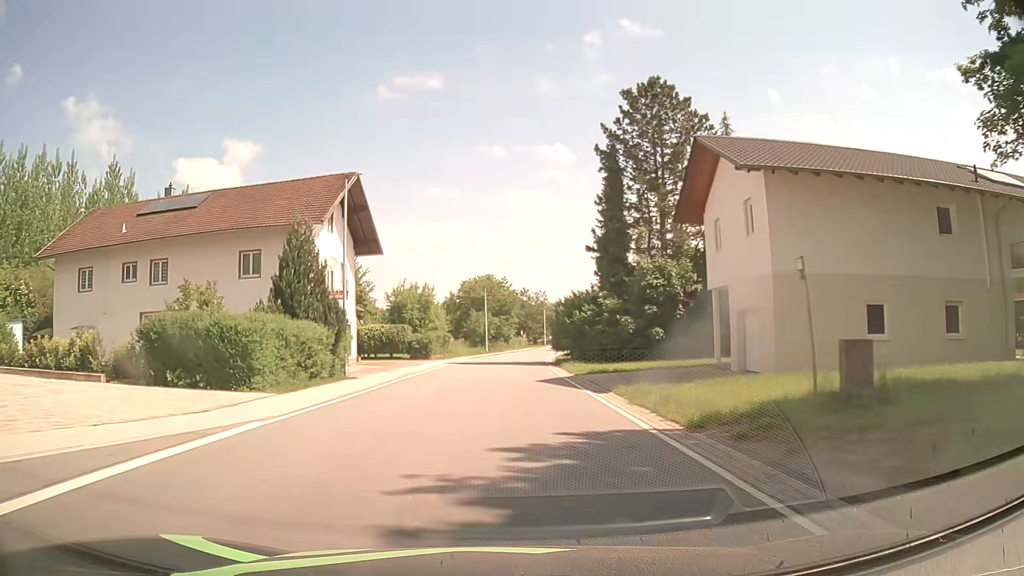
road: secondary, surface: asphalt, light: Day
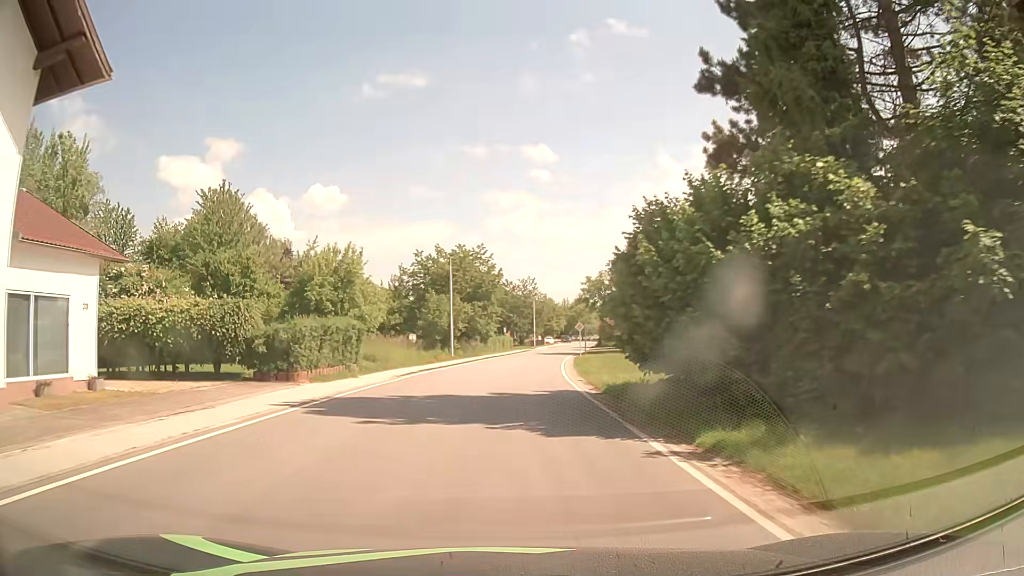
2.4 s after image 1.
(+0.2, +30.5) m; +2°
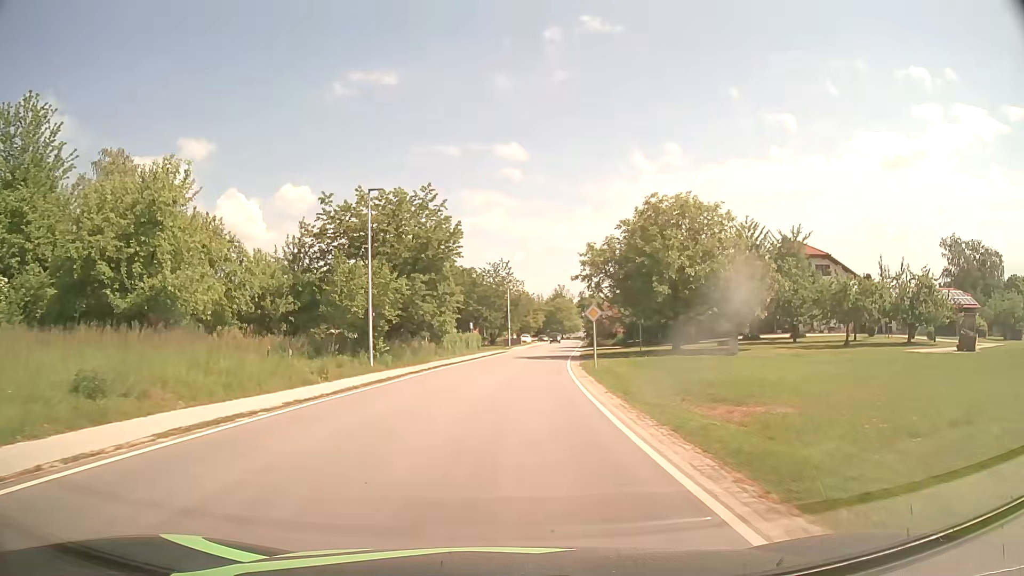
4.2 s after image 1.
(+0.4, +22.9) m; +2°
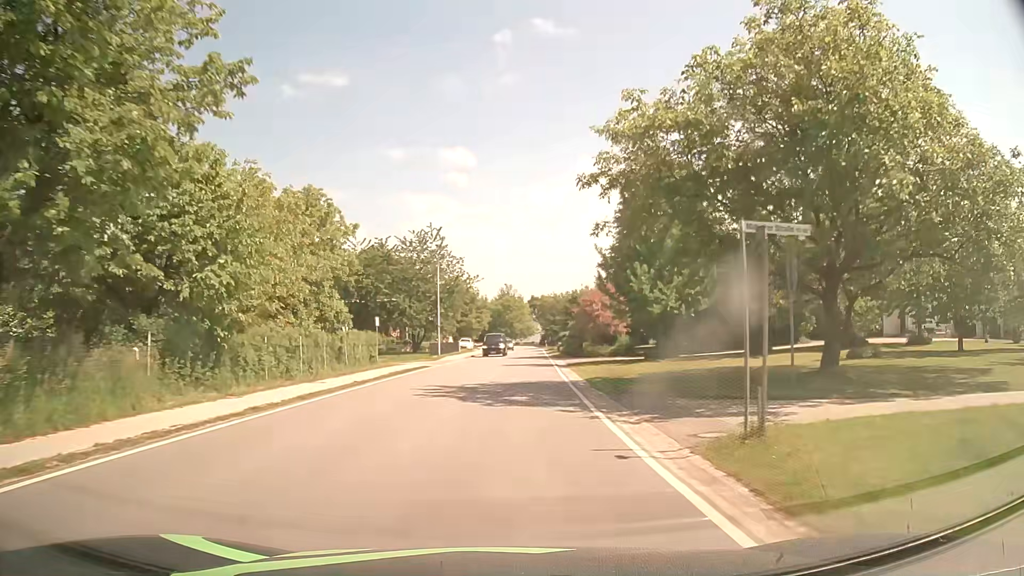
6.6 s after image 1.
(+1.2, +30.4) m; +5°
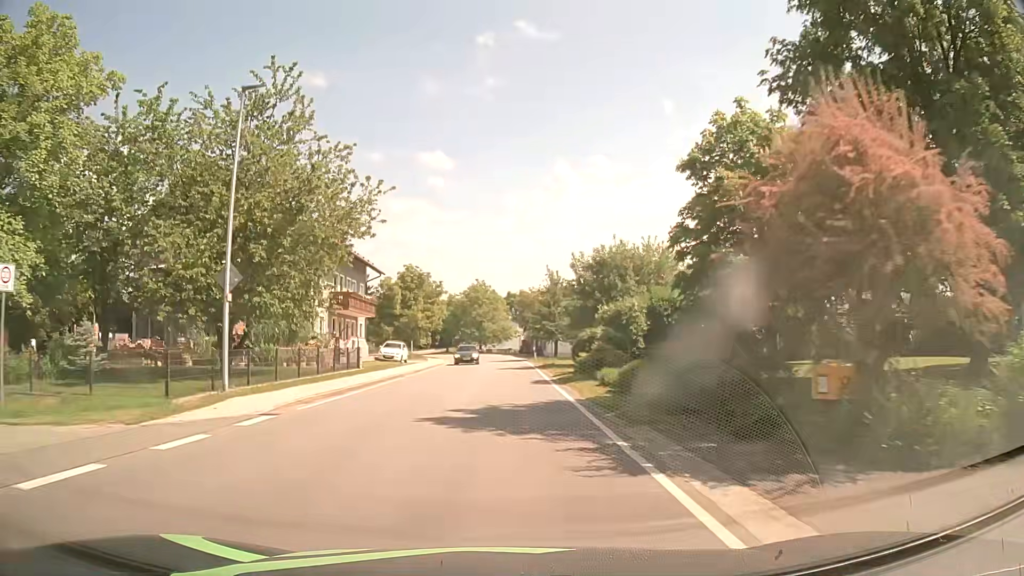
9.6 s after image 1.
(+1.1, +37.8) m; +2°
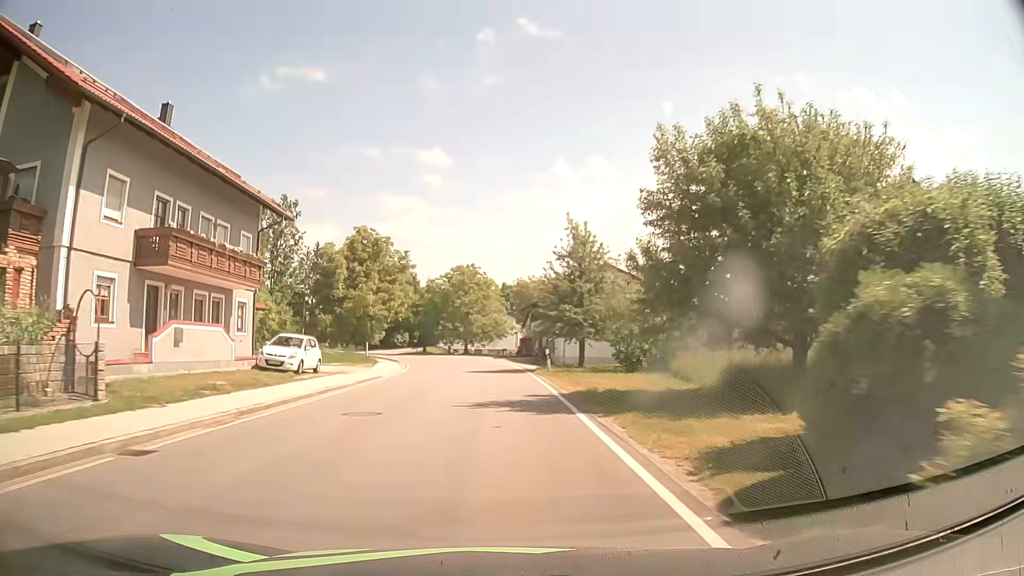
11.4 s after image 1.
(+0.2, +22.8) m; +1°
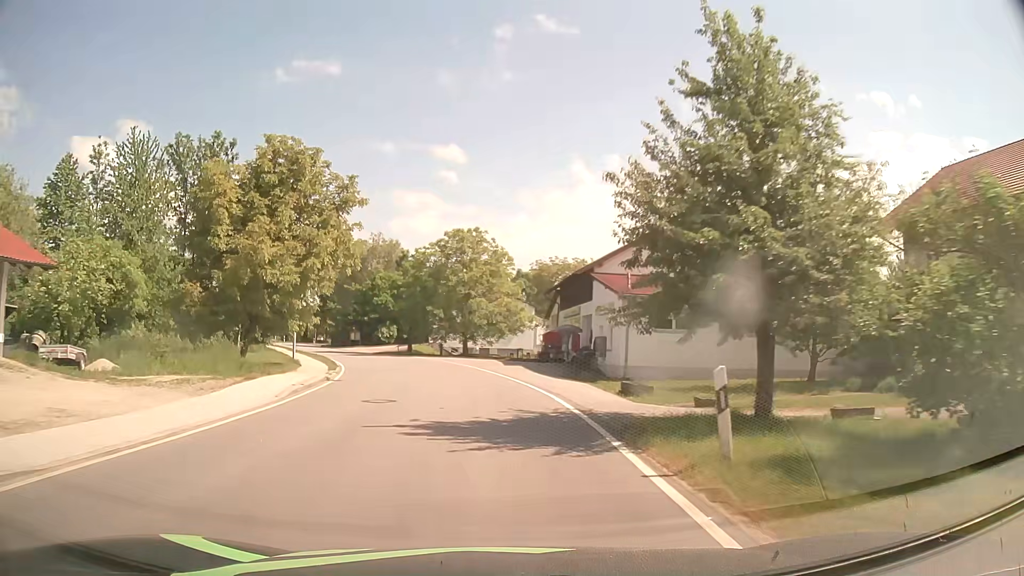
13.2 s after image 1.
(-0.2, +22.8) m; -1°
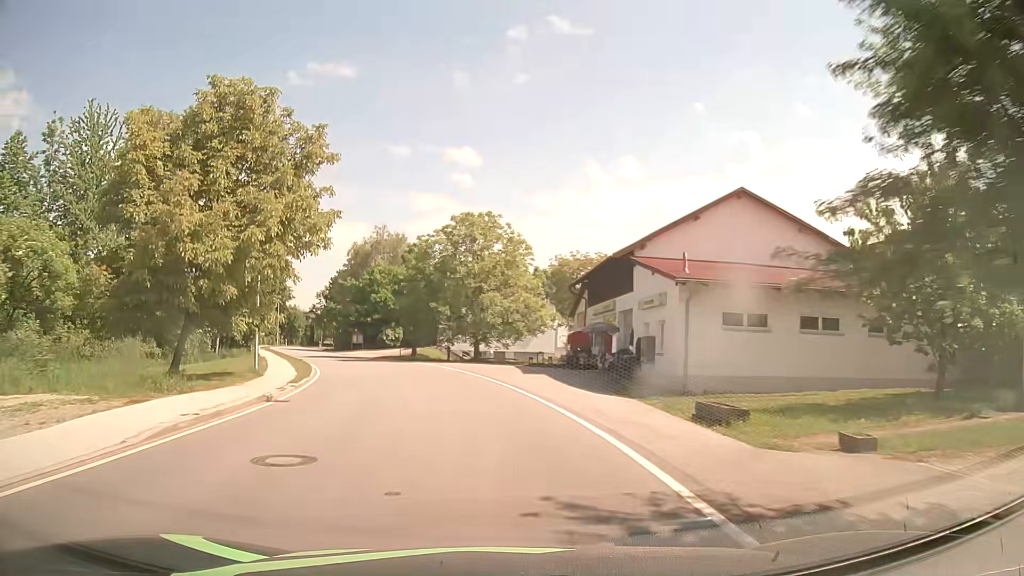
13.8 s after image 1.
(0.0, +7.6) m; -1°
